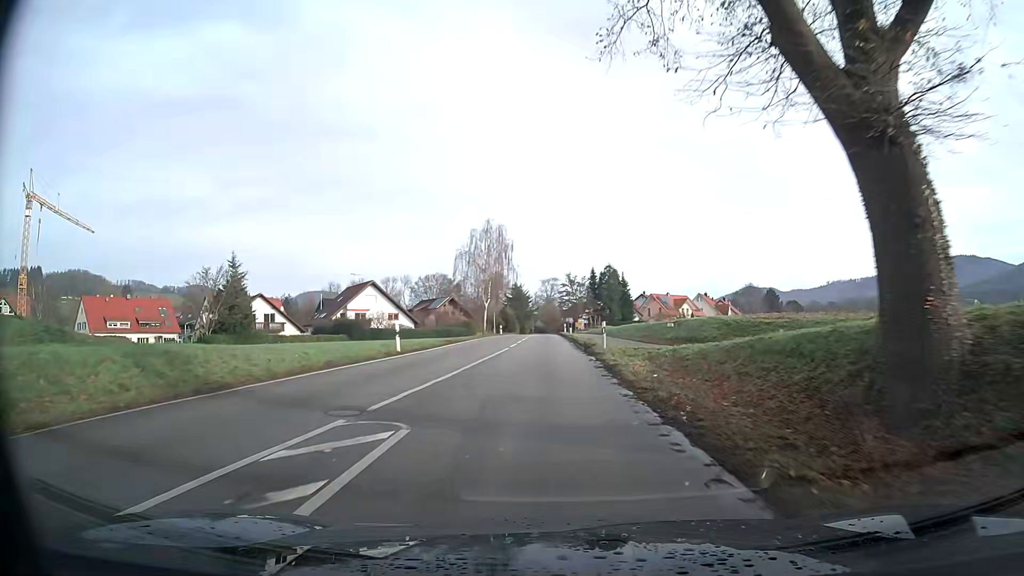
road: secondary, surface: asphalt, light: Day
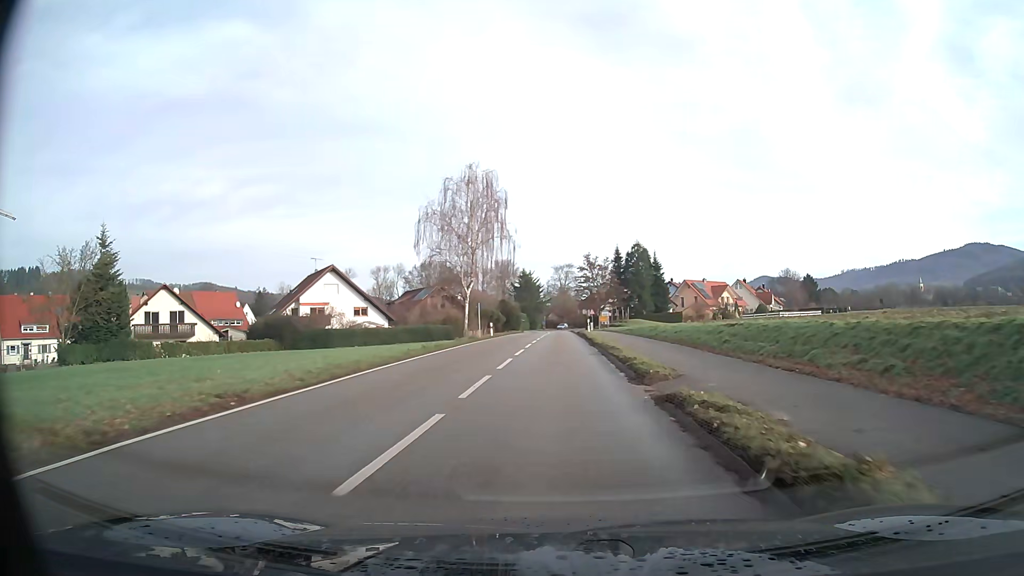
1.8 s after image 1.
(-0.4, +26.2) m; -1°
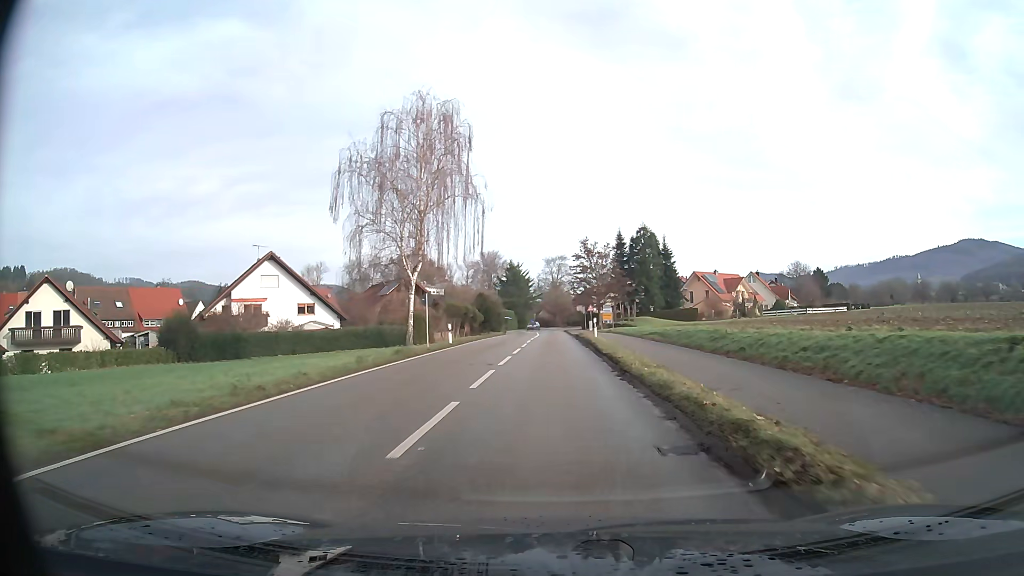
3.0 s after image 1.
(+0.1, +16.7) m; +1°
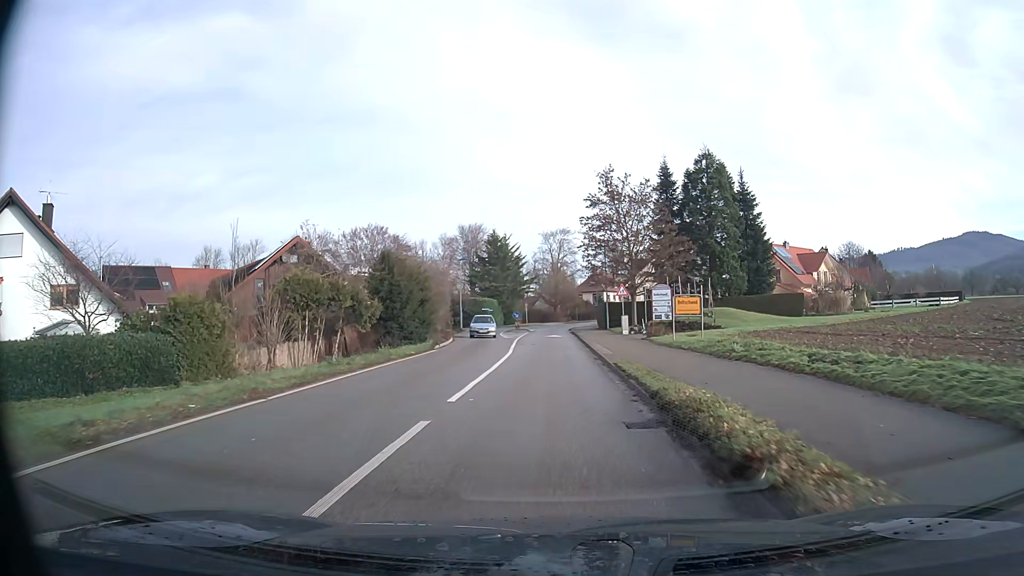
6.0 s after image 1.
(-0.1, +37.8) m; 0°
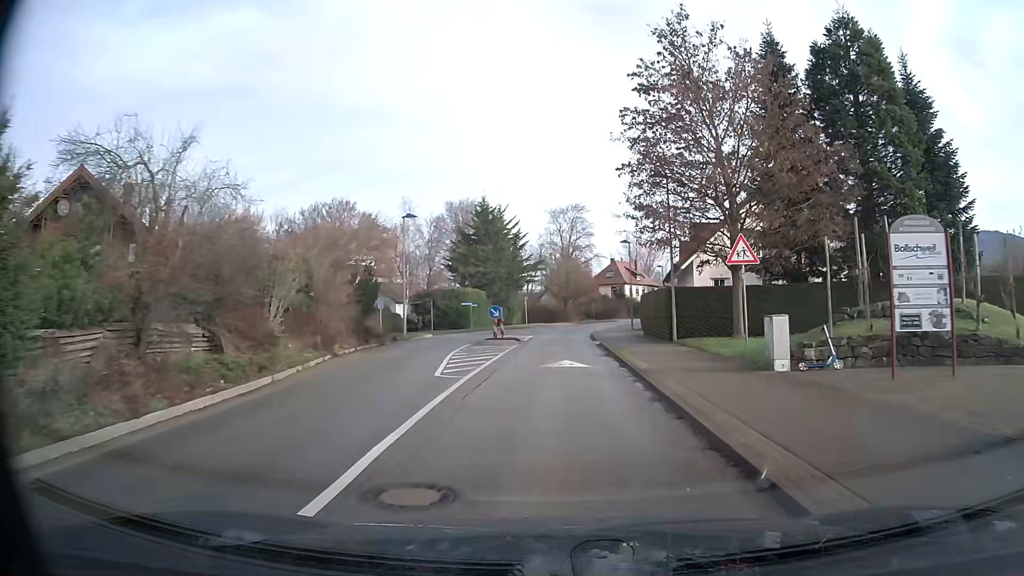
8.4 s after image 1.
(-0.1, +25.6) m; -1°
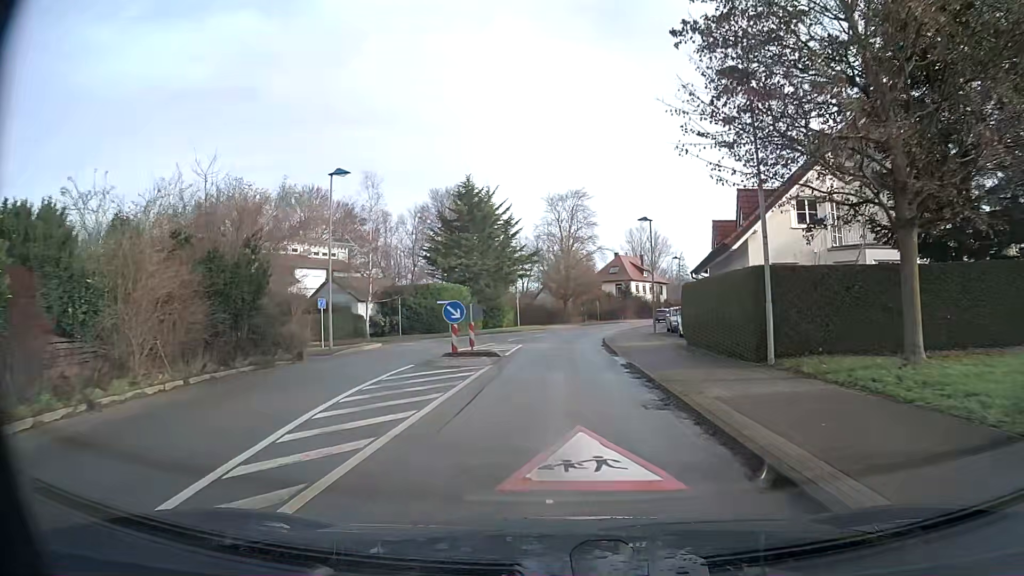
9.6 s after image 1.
(0.0, +11.6) m; 0°
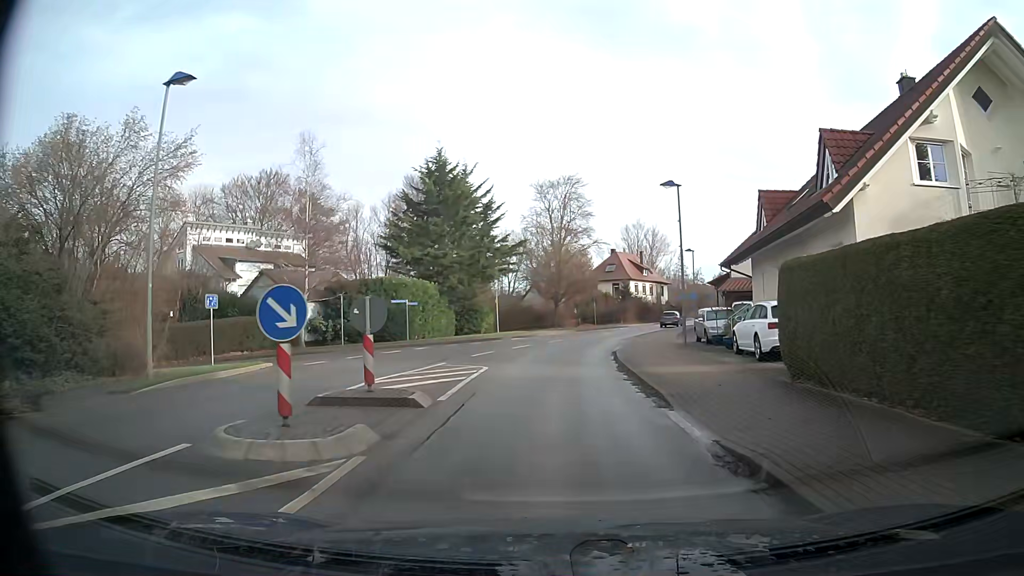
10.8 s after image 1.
(0.0, +11.0) m; +1°
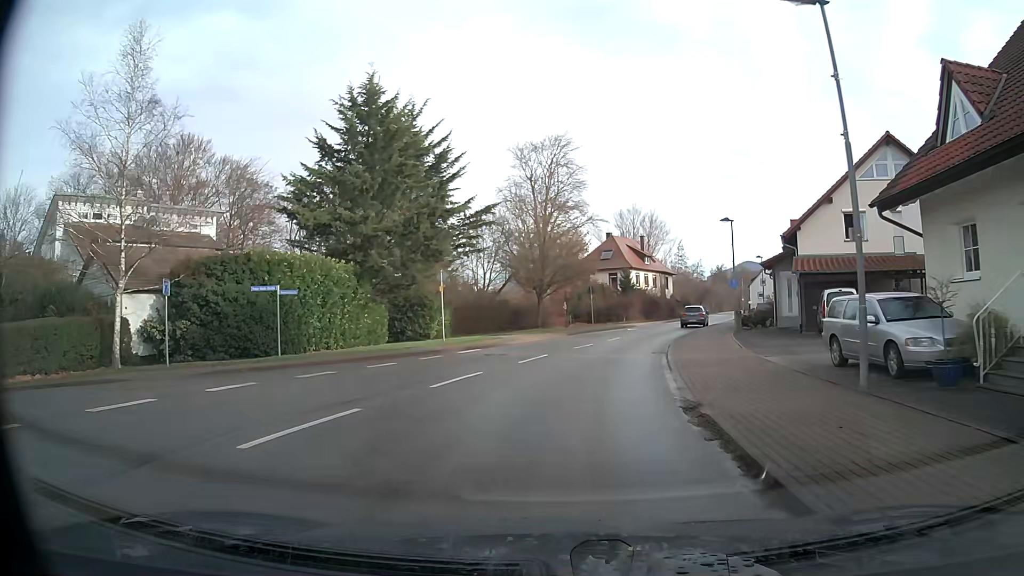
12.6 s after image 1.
(+0.3, +16.4) m; +2°
(0, +10) (+1, +20) (+3, +30) (+6, +39) (+7, +49) (+11, +58) (+15, +67) (+19, +77) (+21, +86) (+23, +96) m
